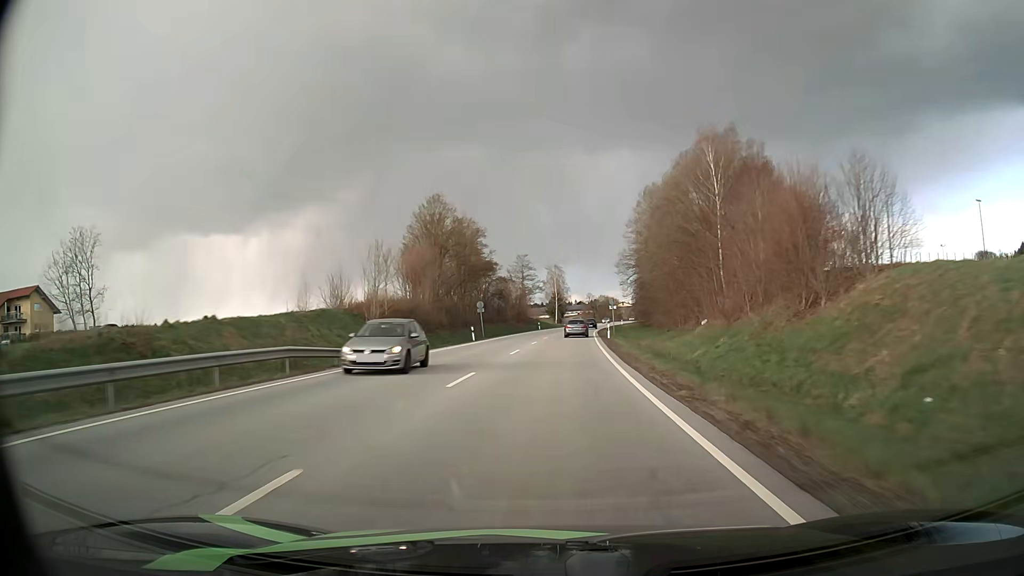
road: primary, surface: asphalt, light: Day
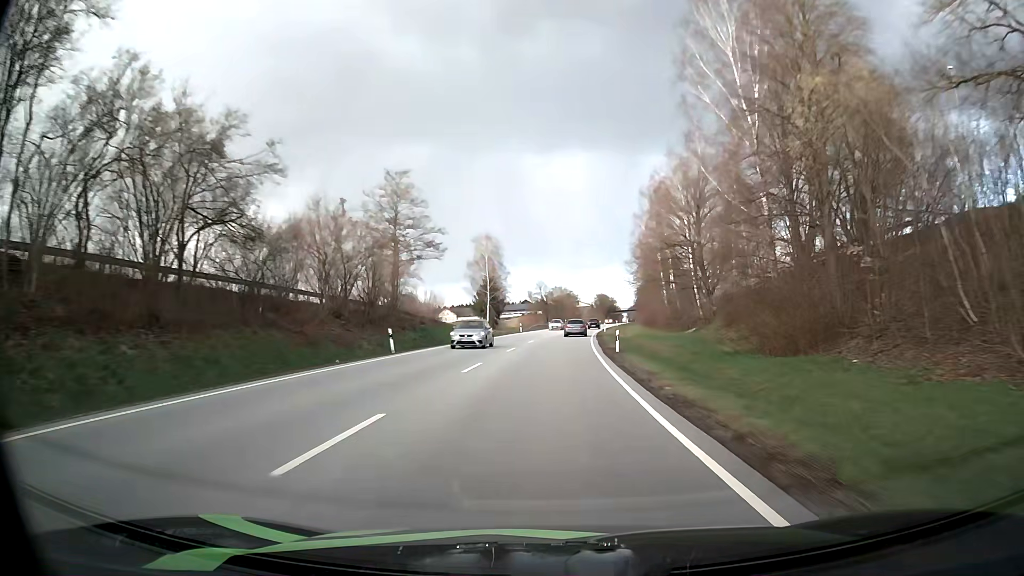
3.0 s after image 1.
(+3.0, +70.6) m; +5°
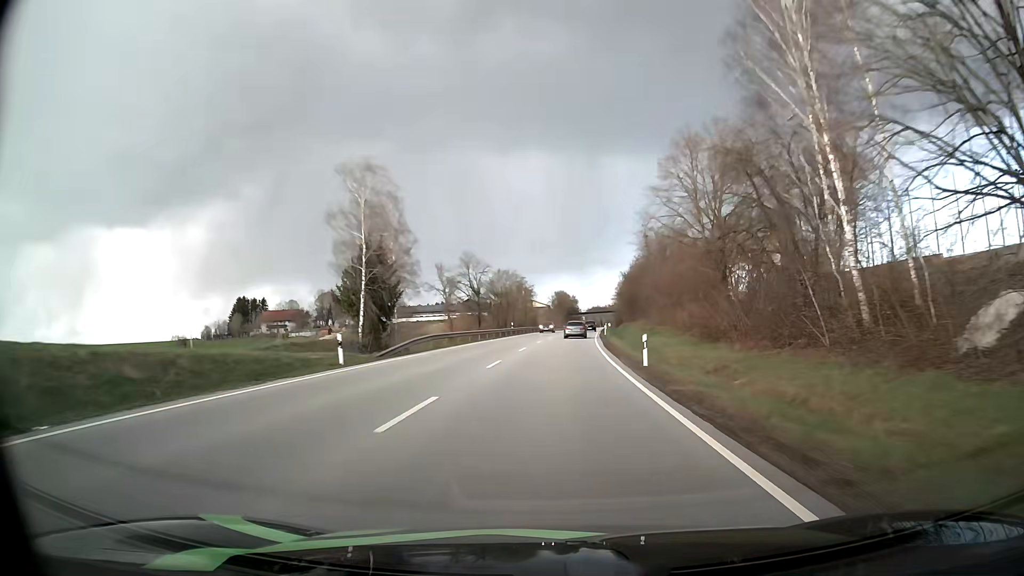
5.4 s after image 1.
(+1.9, +58.3) m; +4°
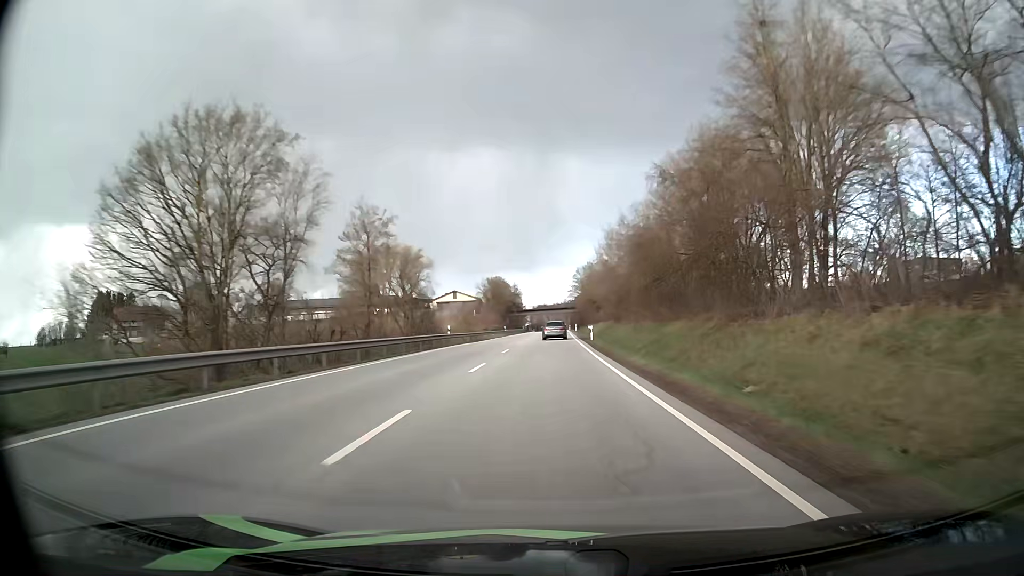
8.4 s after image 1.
(+3.4, +74.8) m; +5°
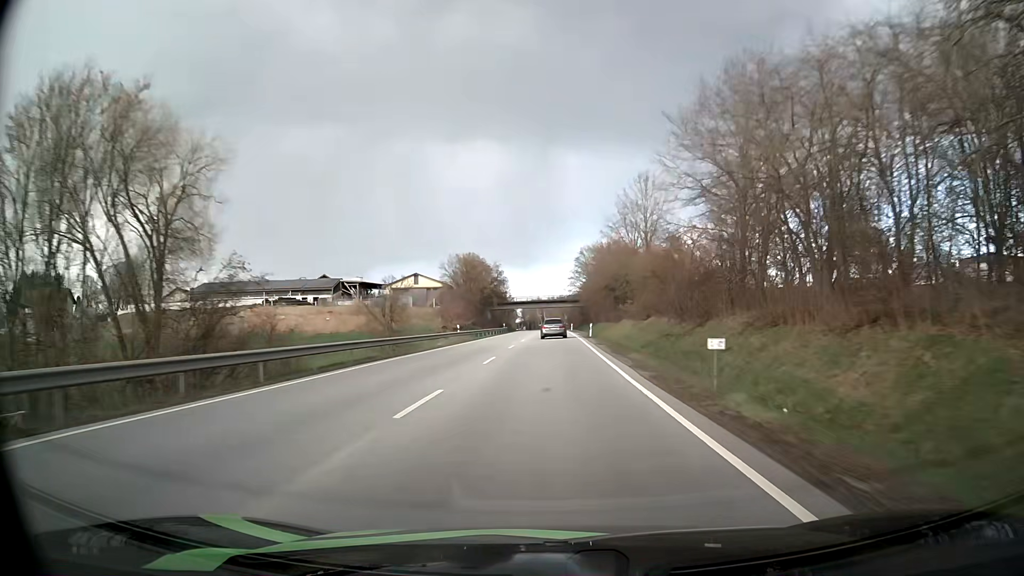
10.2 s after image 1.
(+0.2, +45.3) m; 0°
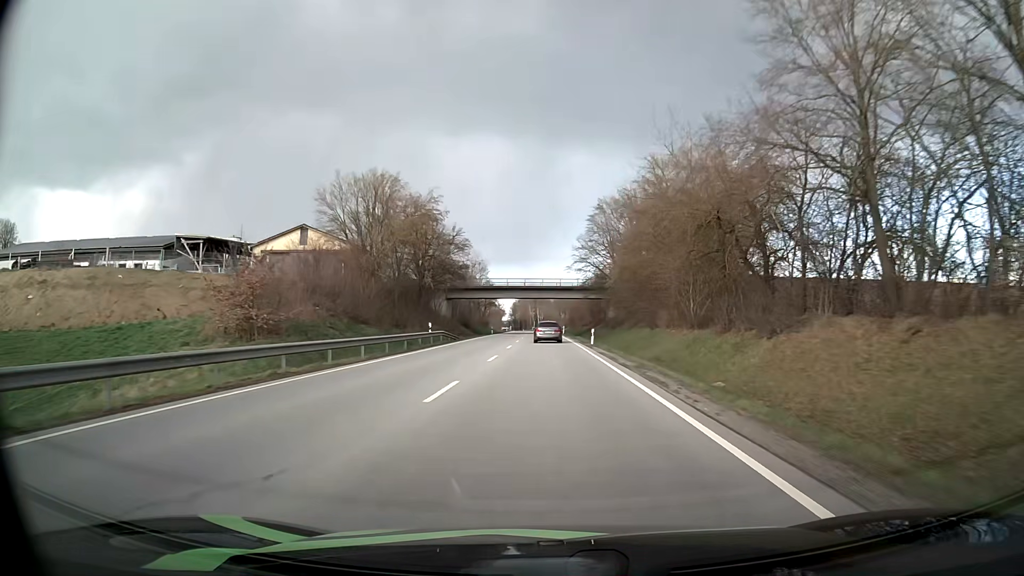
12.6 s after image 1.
(+0.4, +58.9) m; 0°
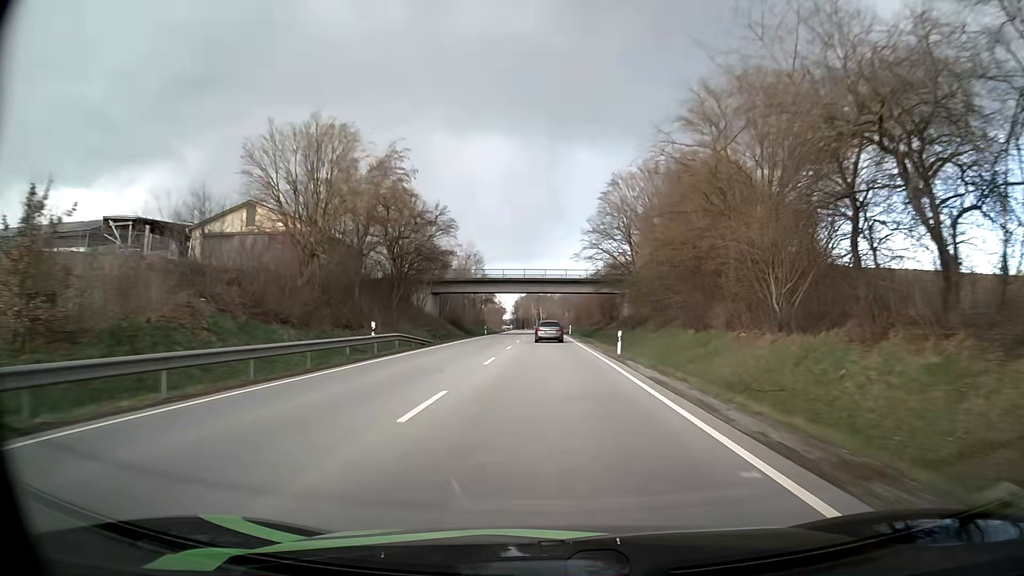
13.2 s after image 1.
(0.0, +14.4) m; 0°
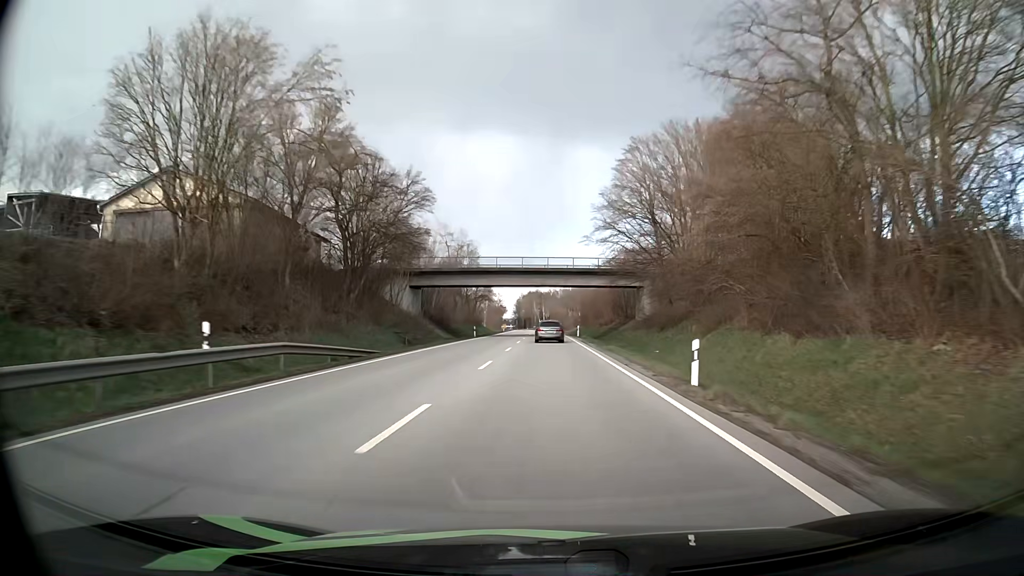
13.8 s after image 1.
(0.0, +14.3) m; 0°
(0, +10) (0, +20) (0, +30) (0, +40) (0, +50) (0, +60) (-1, +70) (-1, +80) (-1, +90) (-1, +100) m
